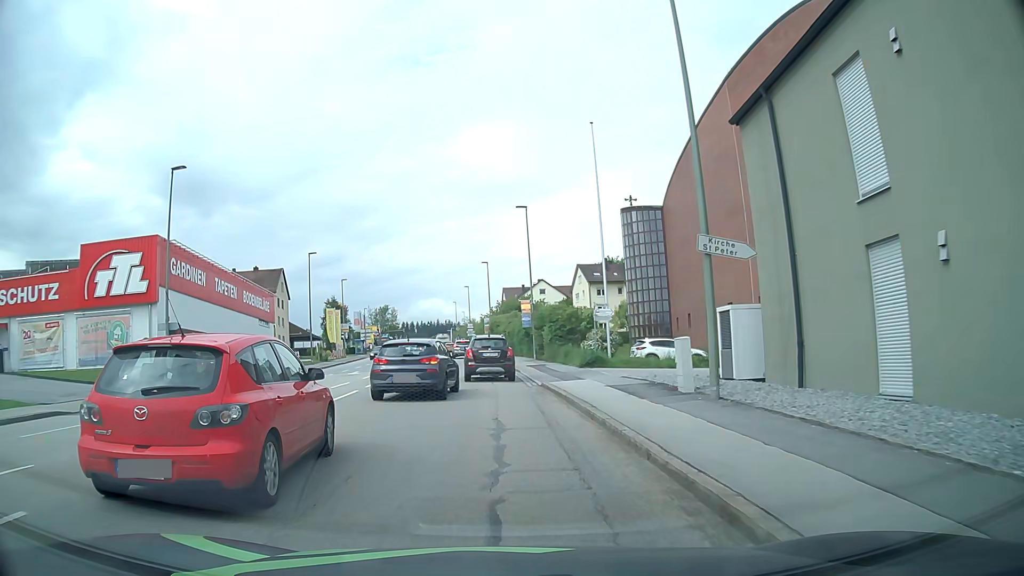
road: tertiary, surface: asphalt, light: Day
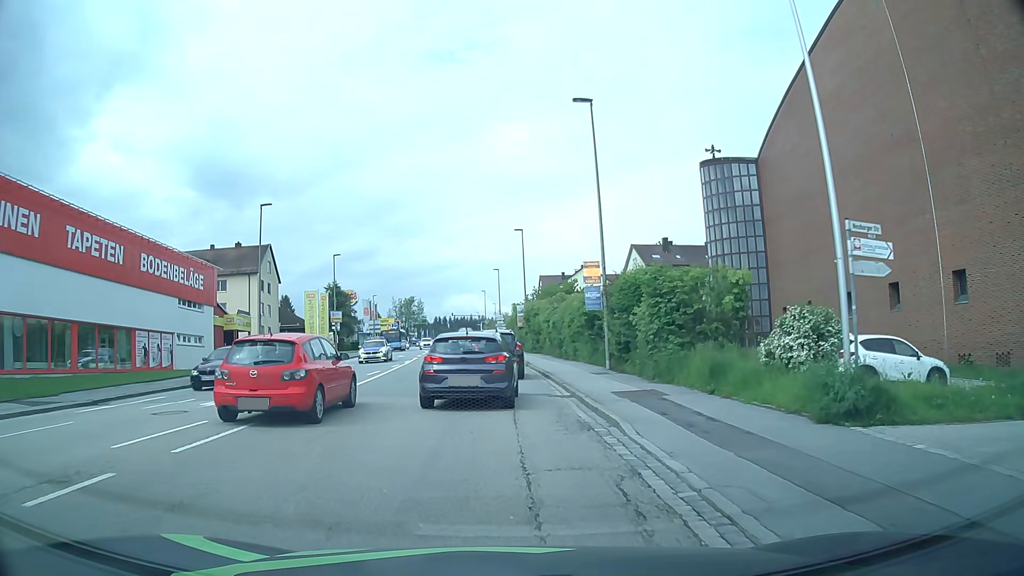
(-0.5, +20.3) m; -2°
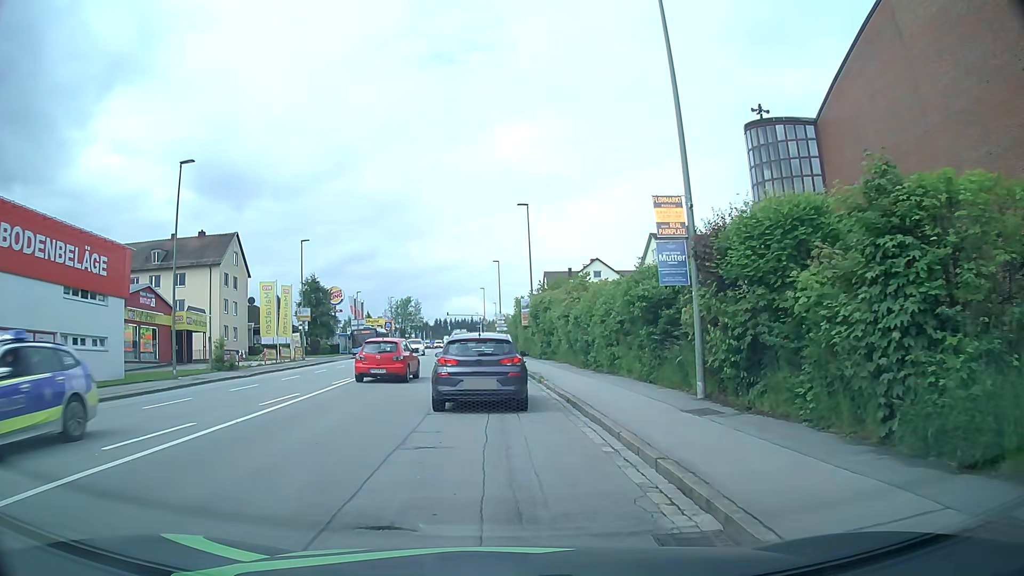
(-0.1, +11.6) m; -1°
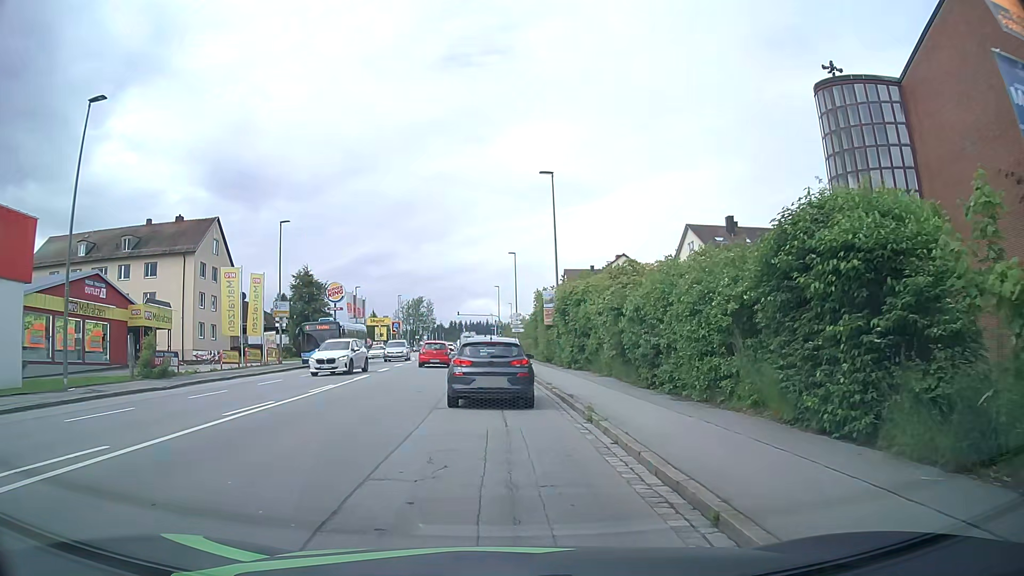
(0.0, +9.7) m; -1°
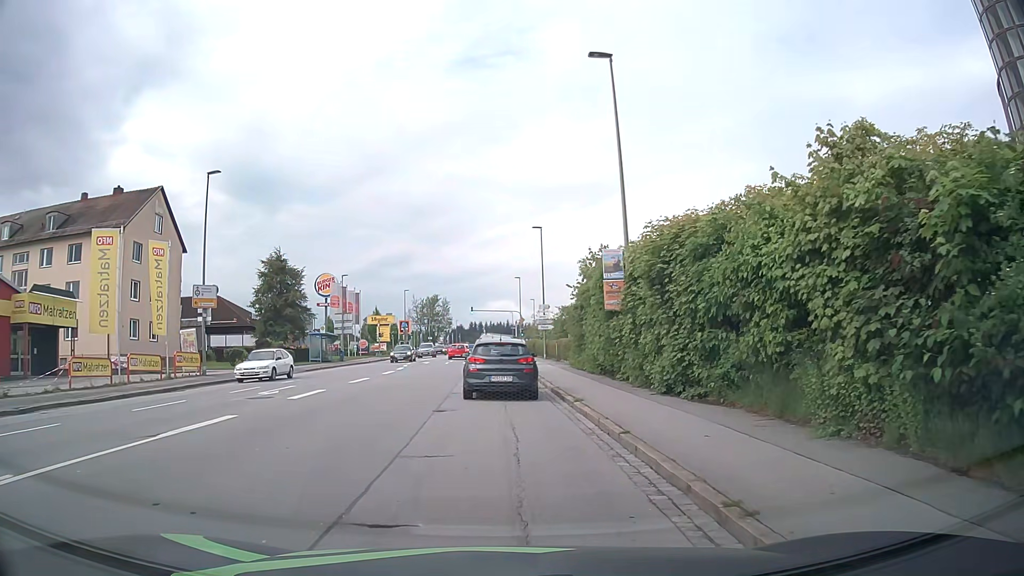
(-0.3, +15.9) m; -2°
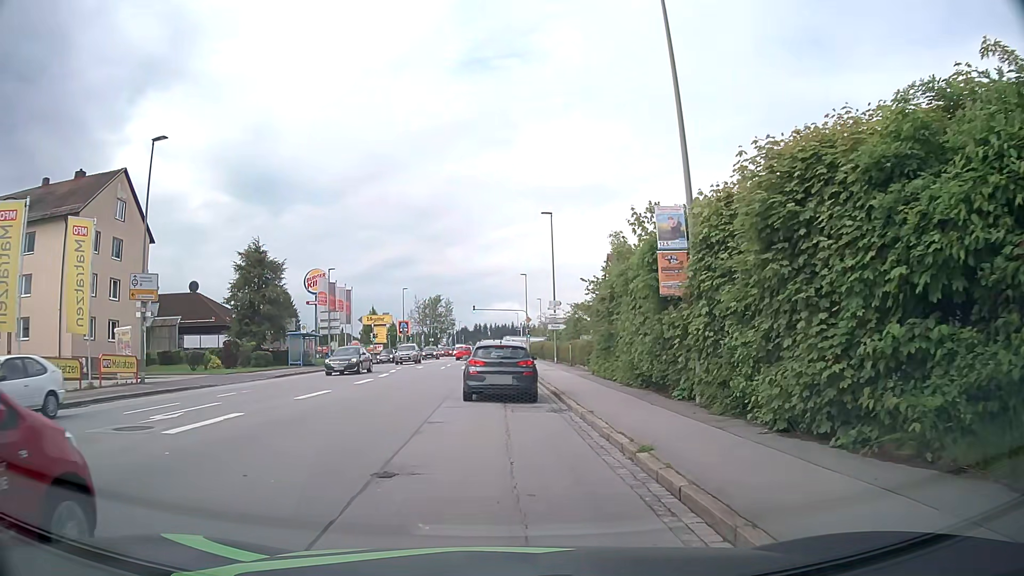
(0.0, +6.7) m; 0°
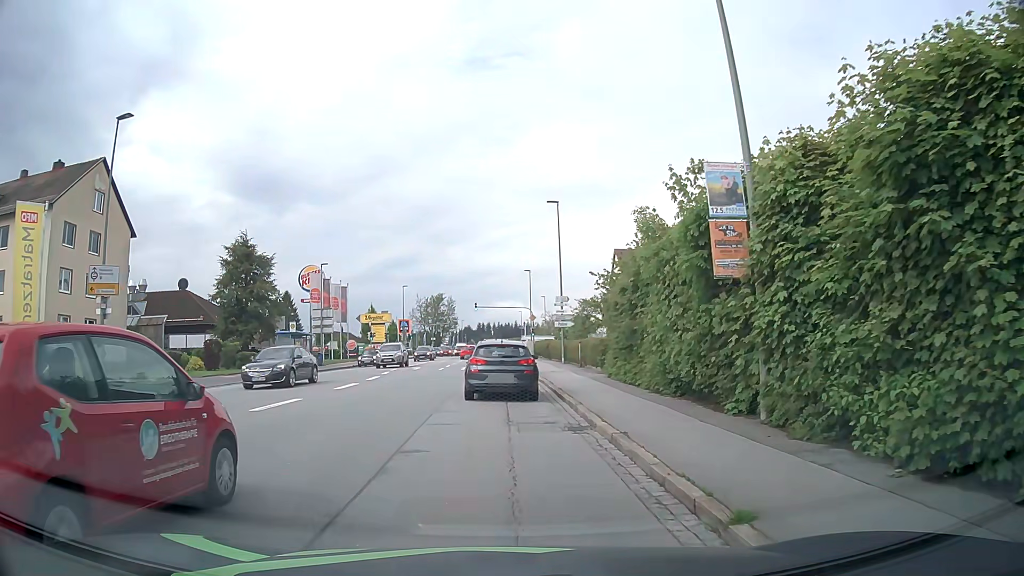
(0.0, +3.3) m; 0°
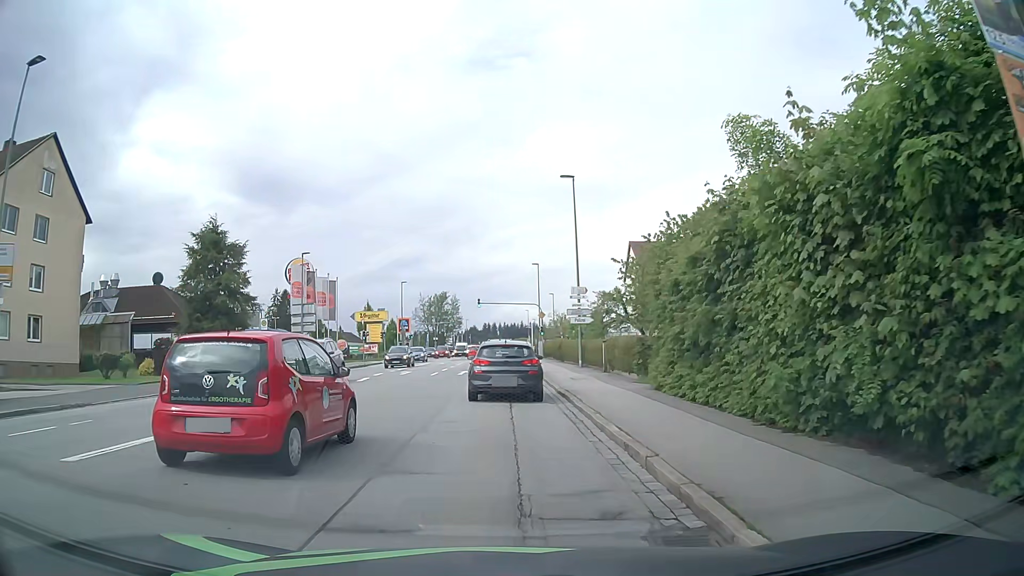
(0.0, +6.8) m; 0°
(0, +10) (0, +20) (0, +30) (0, +40) (0, +50) (0, +60) (0, +70) (0, +80) (0, +90) (0, +100) m
